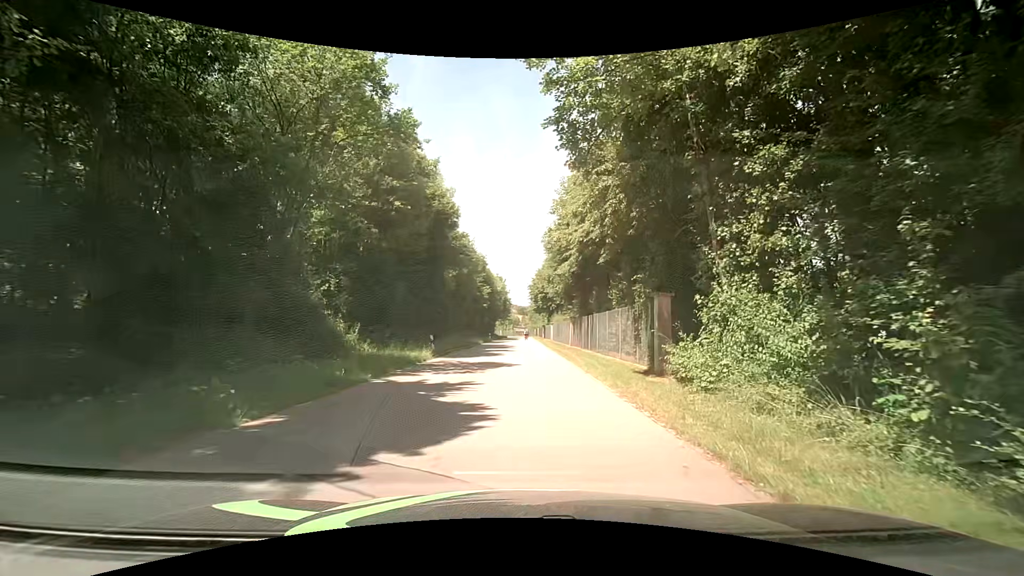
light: Day
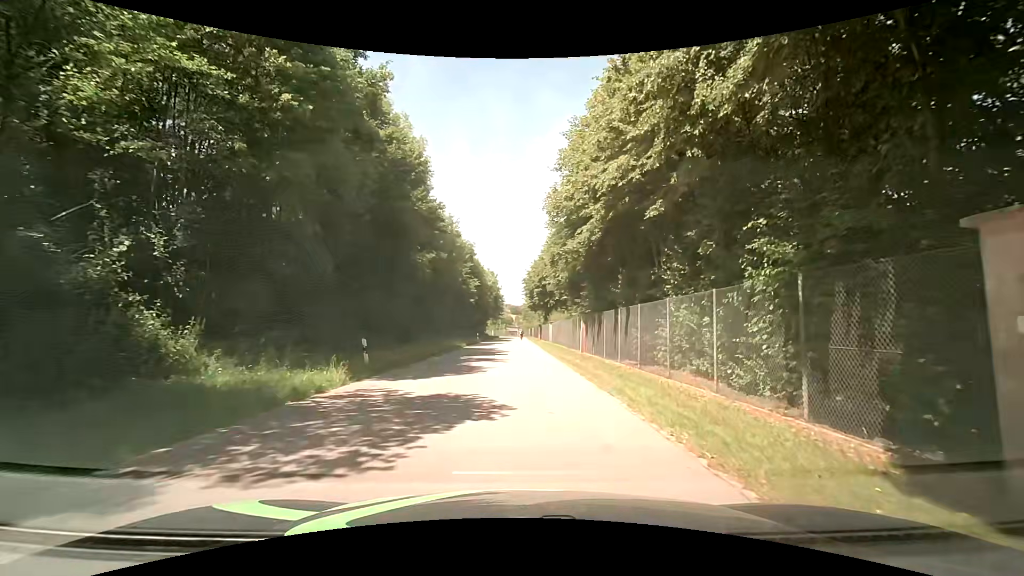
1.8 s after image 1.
(-0.2, +10.6) m; 0°
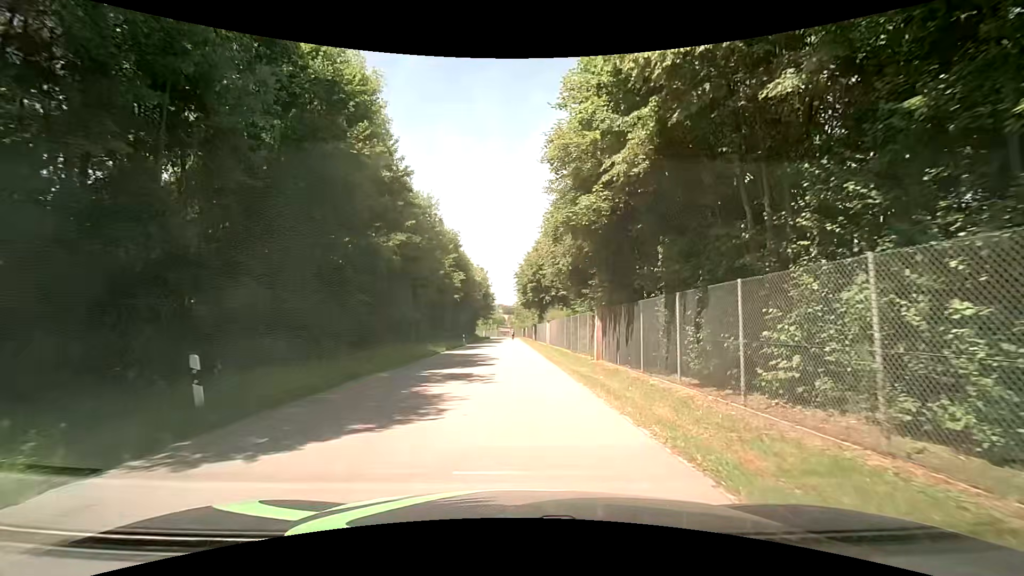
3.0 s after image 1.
(+0.1, +7.9) m; -1°
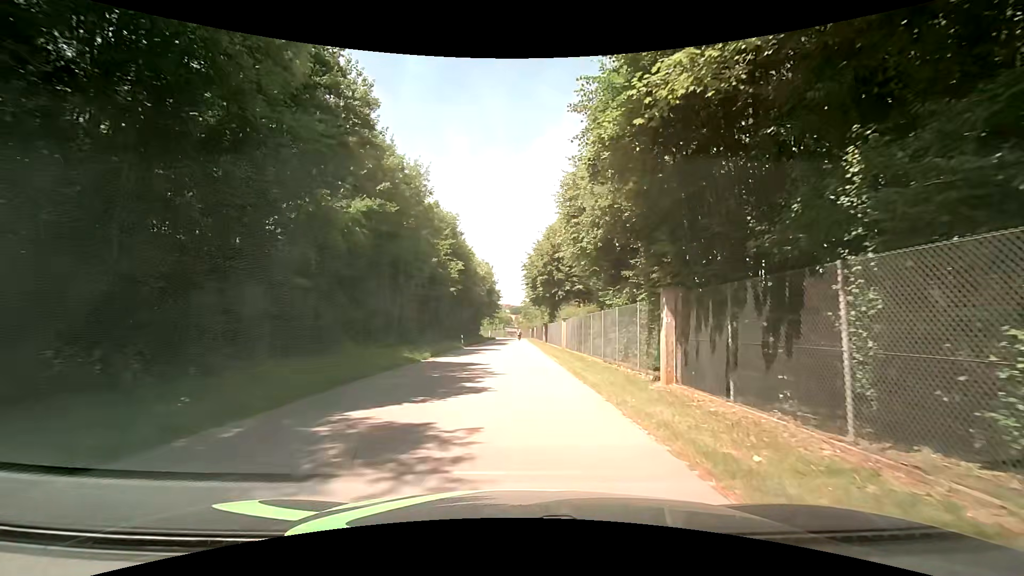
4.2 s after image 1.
(+0.3, +8.6) m; +2°
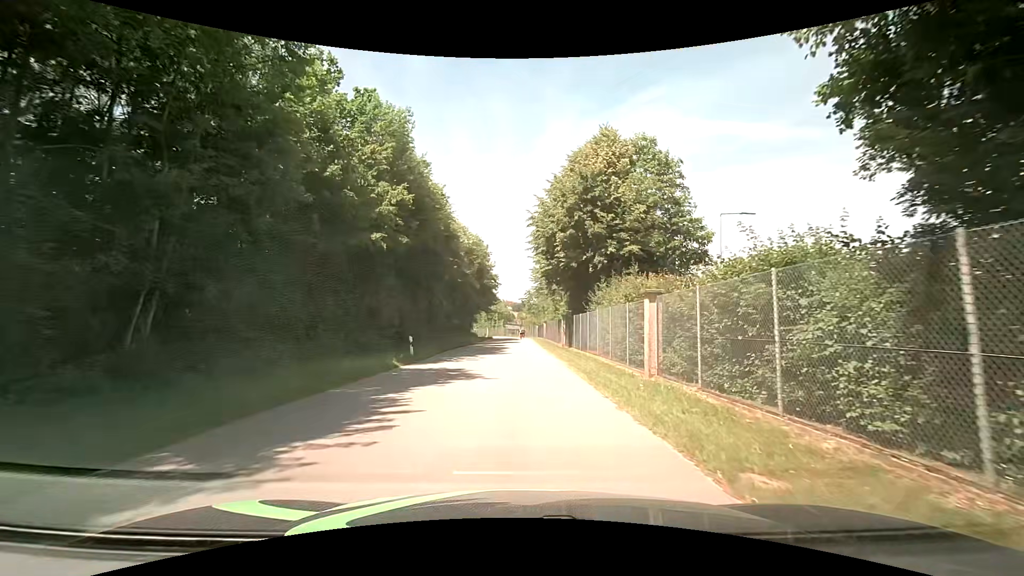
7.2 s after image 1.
(-0.2, +23.2) m; -1°
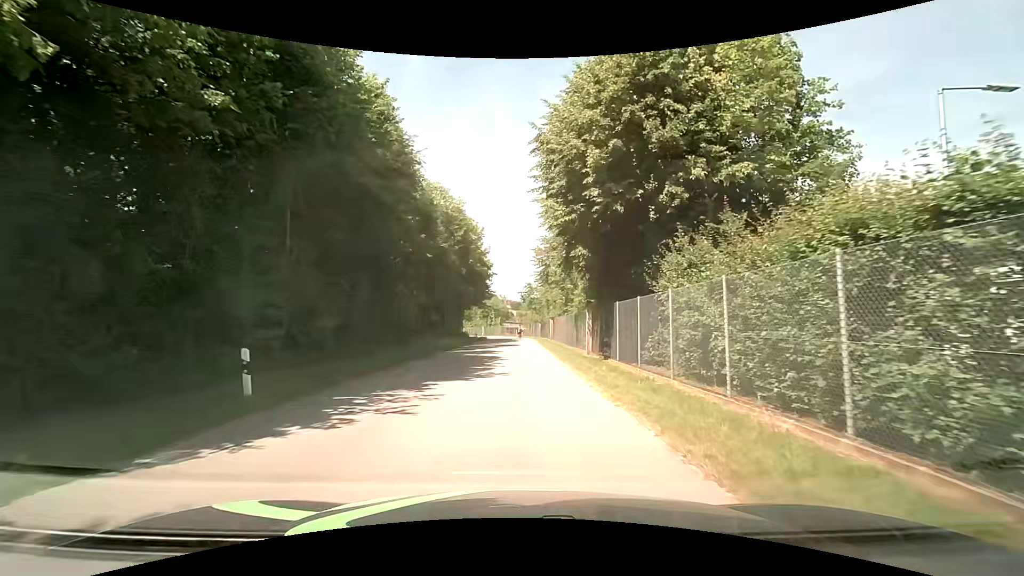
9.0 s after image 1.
(0.0, +14.0) m; 0°
